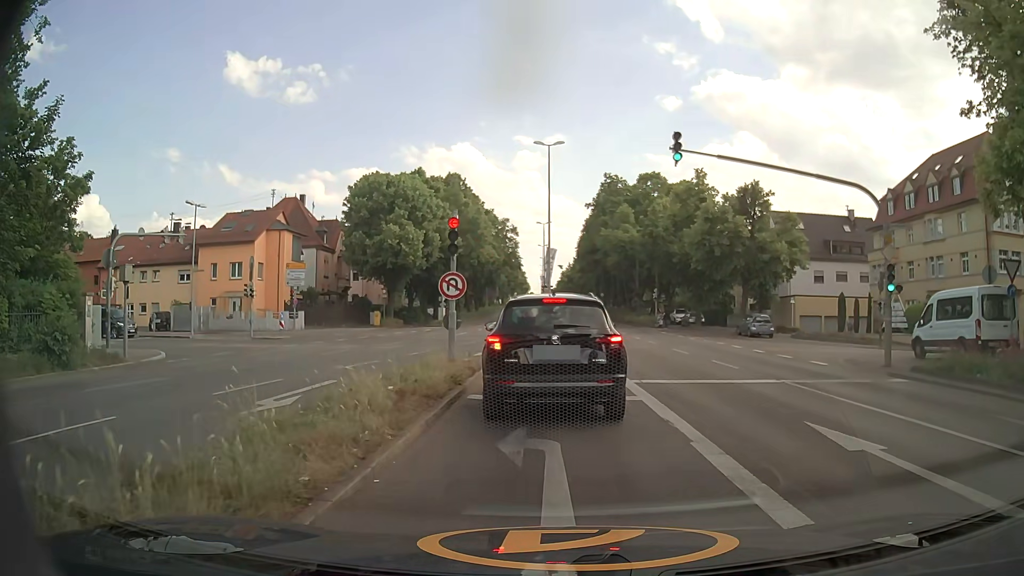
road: primary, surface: asphalt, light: Day
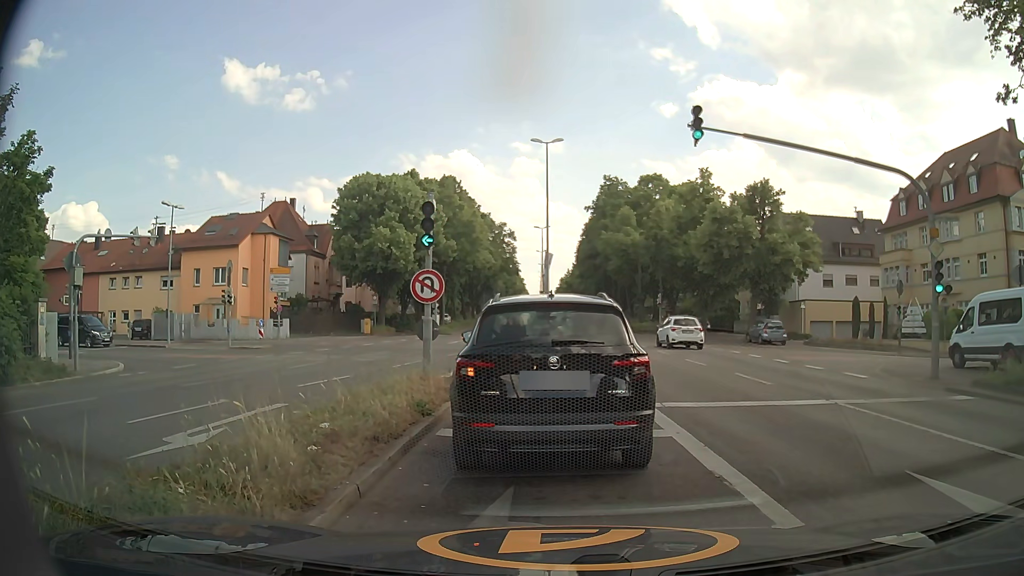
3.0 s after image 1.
(+0.1, +2.6) m; +3°
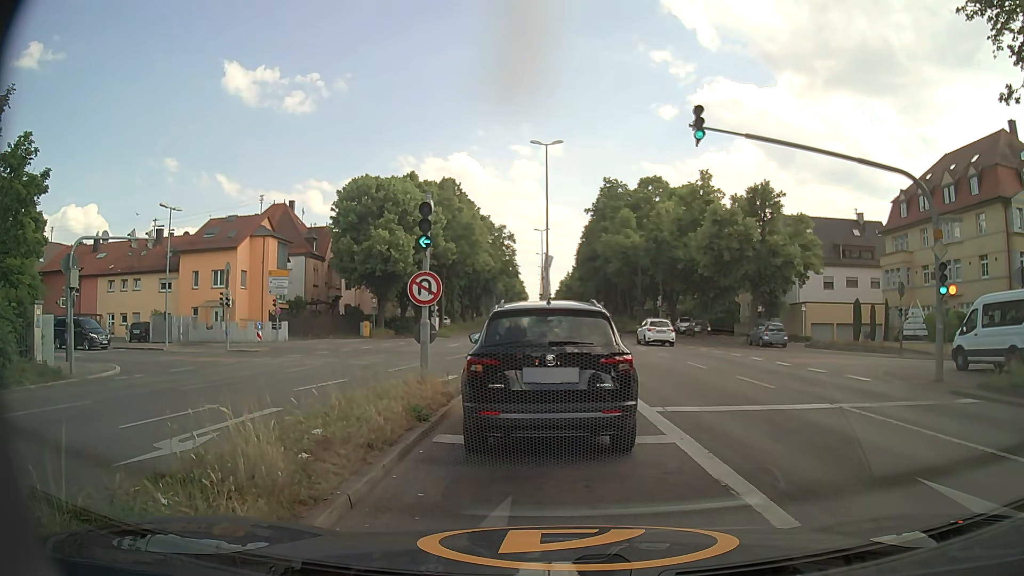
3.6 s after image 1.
(0.0, +0.2) m; 0°
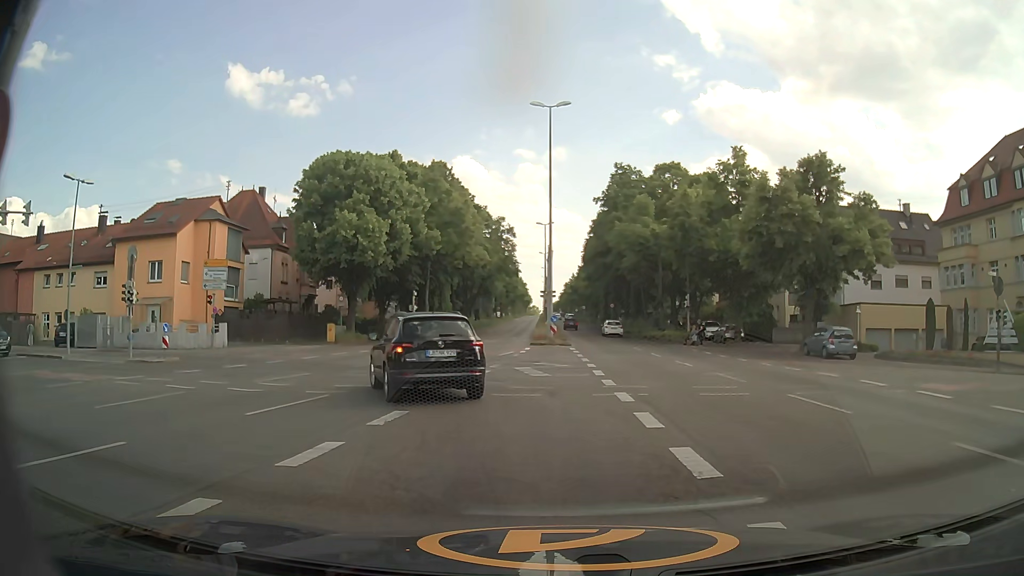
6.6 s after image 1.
(-0.2, +10.6) m; -1°
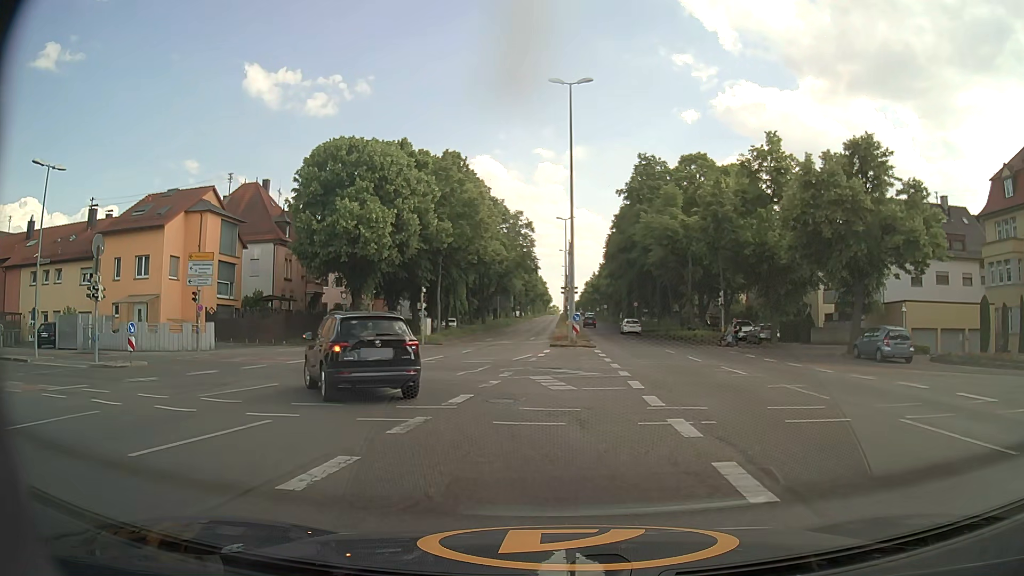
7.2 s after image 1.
(-0.1, +4.0) m; -2°
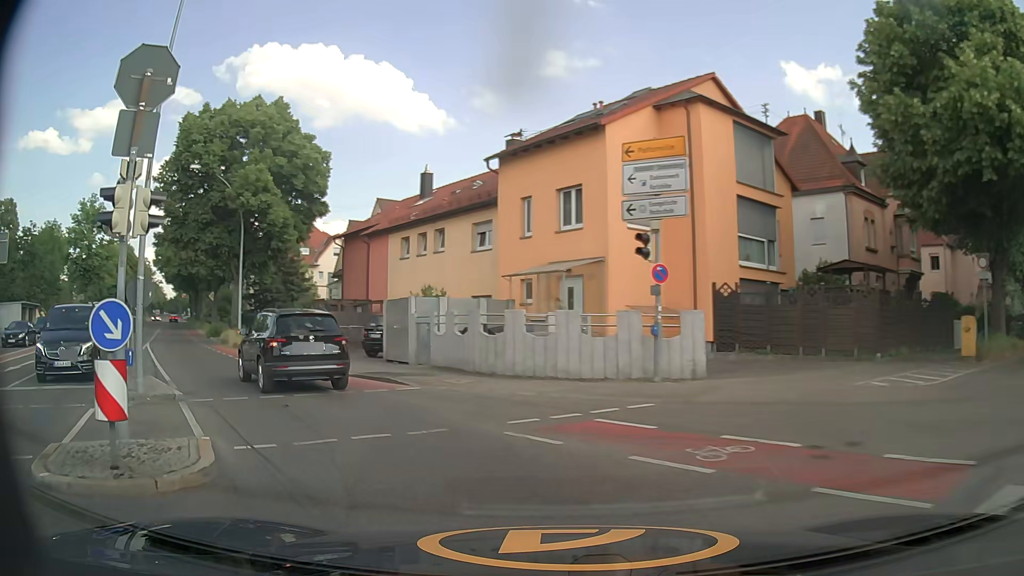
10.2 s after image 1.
(-7.2, +20.2) m; -48°
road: secondary
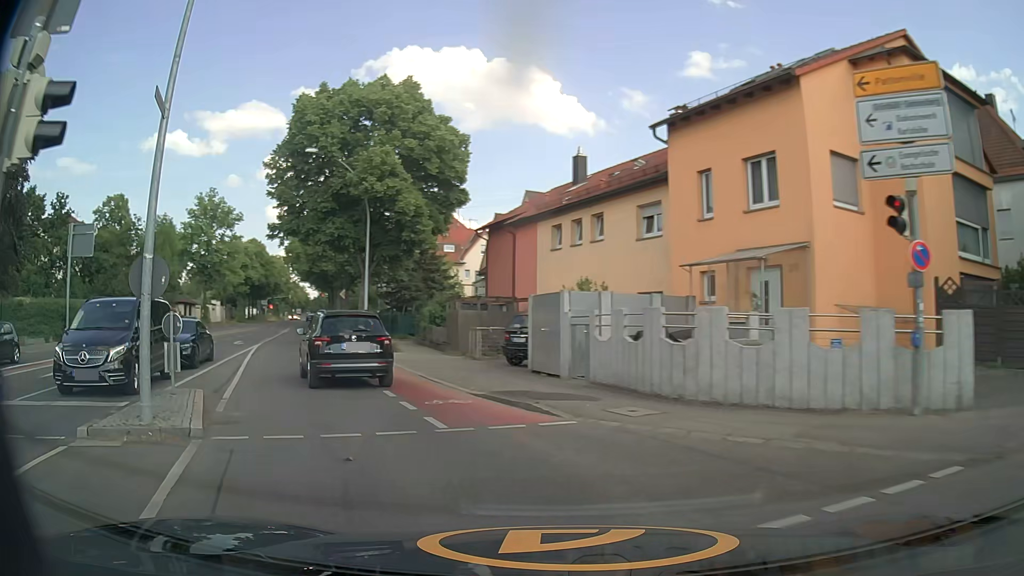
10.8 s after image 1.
(-0.5, +4.5) m; -14°
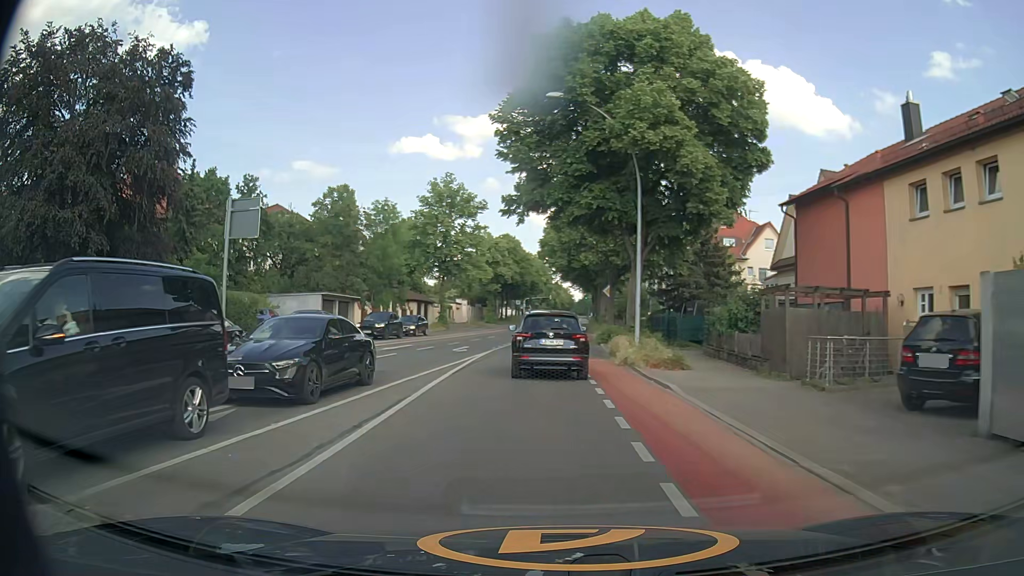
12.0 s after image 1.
(-2.0, +9.4) m; -23°
